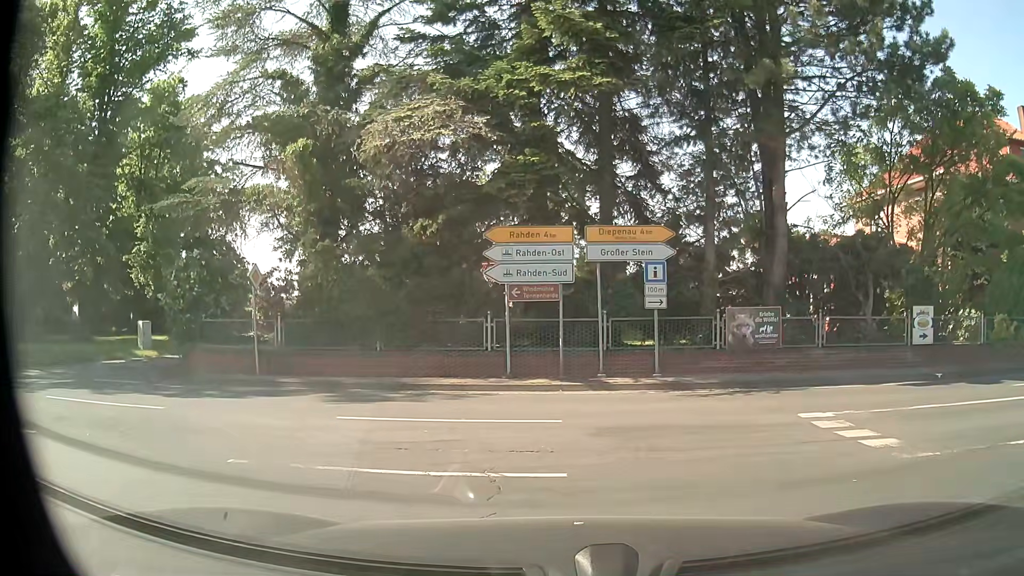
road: secondary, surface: asphalt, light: Day
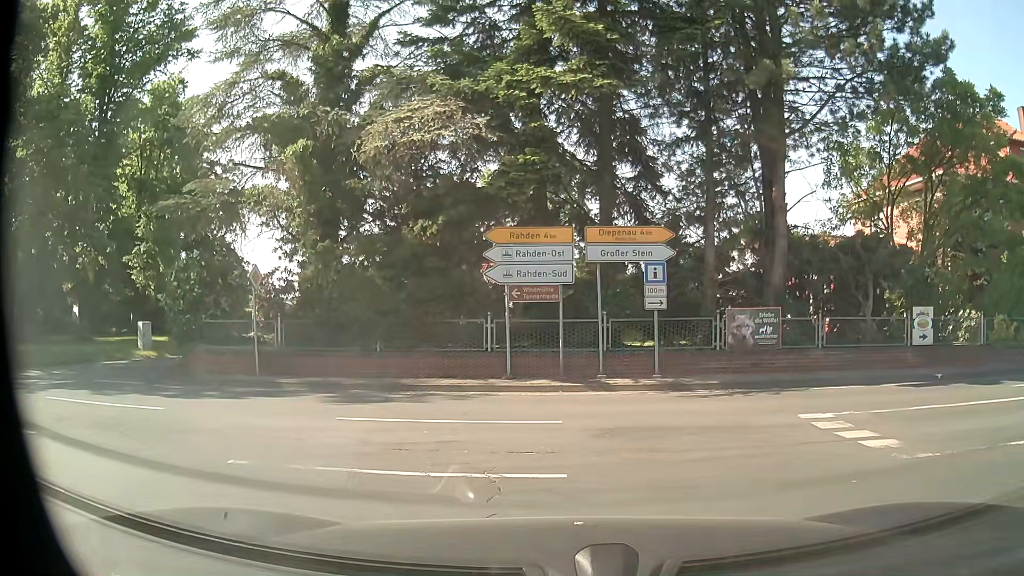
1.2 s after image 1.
(0.0, +0.1) m; 0°
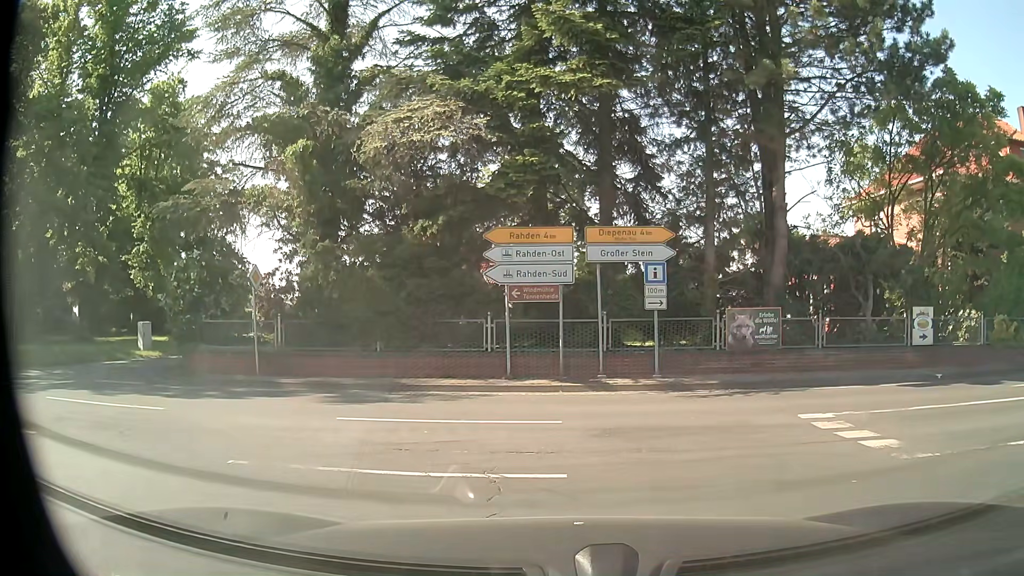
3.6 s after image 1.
(0.0, 0.0) m; 0°
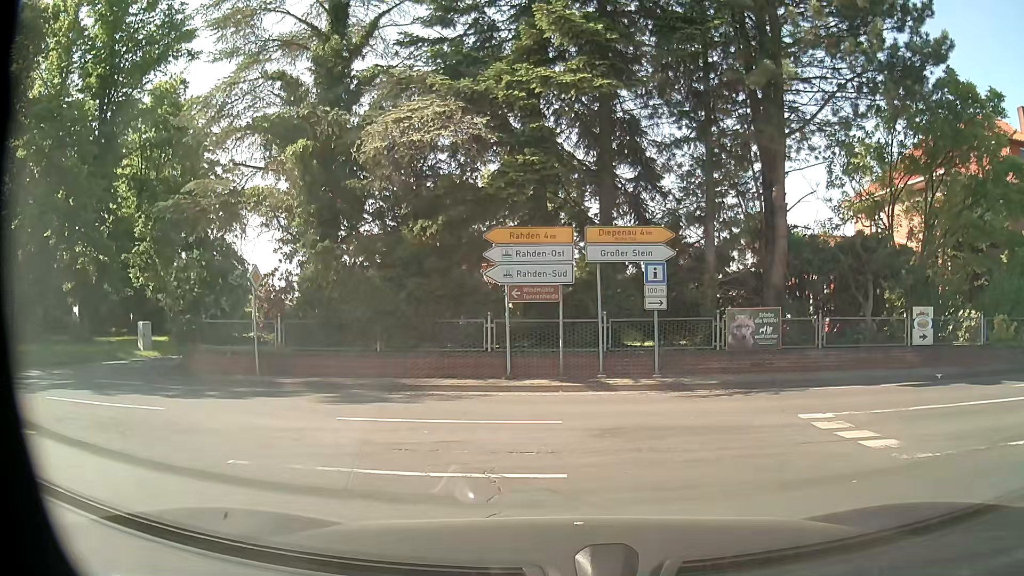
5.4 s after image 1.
(0.0, 0.0) m; 0°
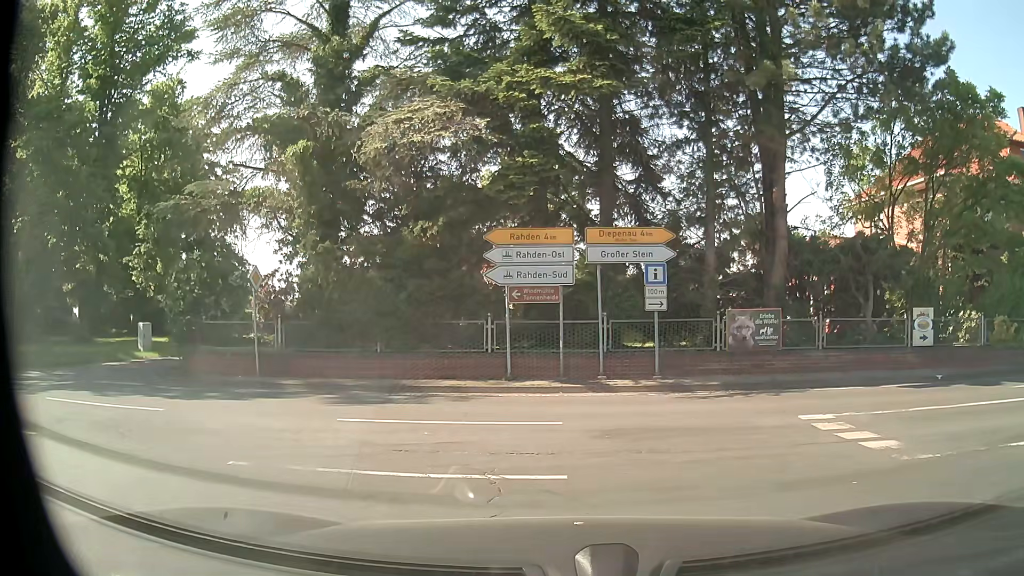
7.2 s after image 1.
(0.0, 0.0) m; 0°
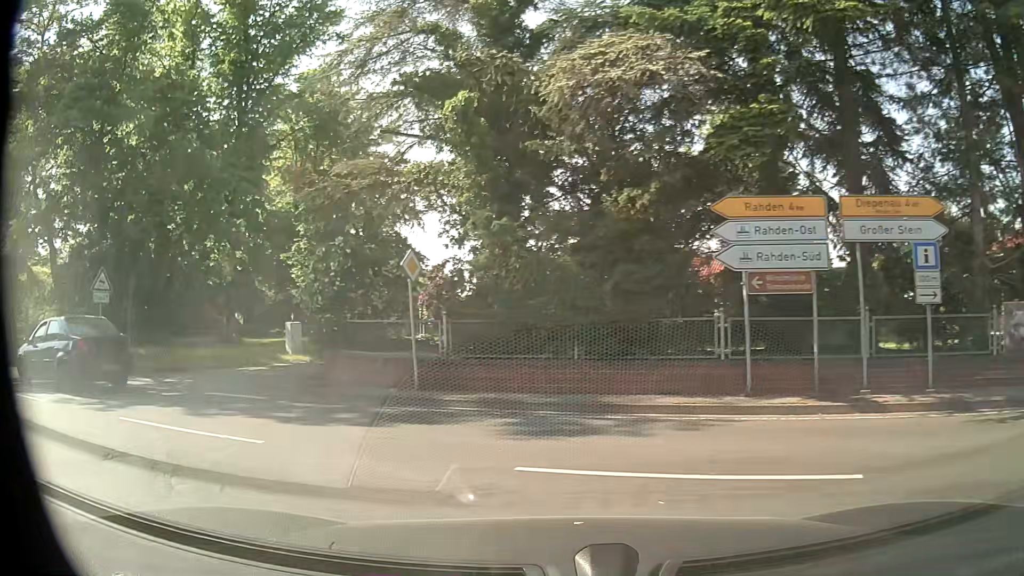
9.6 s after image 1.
(-0.4, +3.4) m; -15°
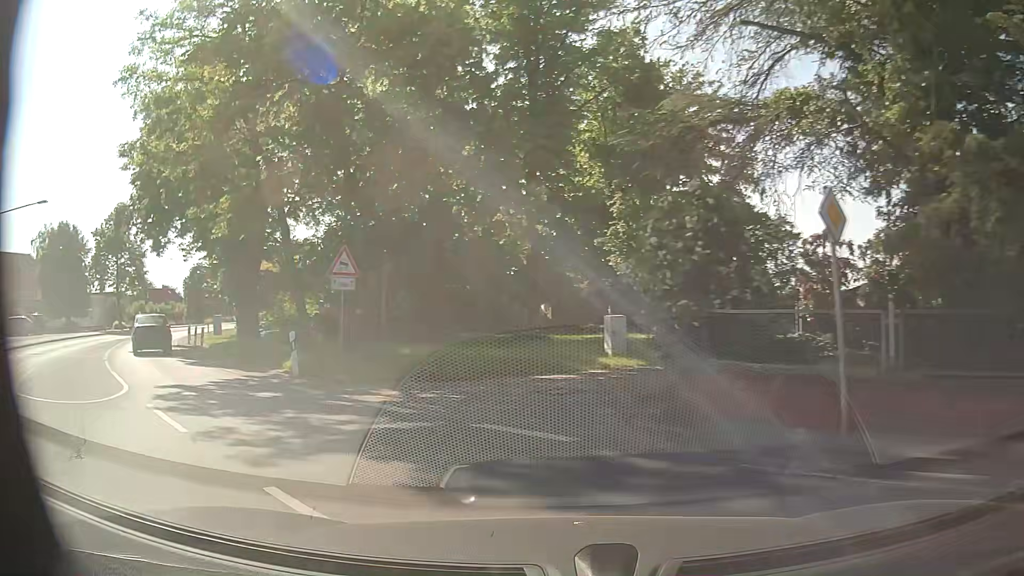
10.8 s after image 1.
(-1.4, +5.1) m; -27°
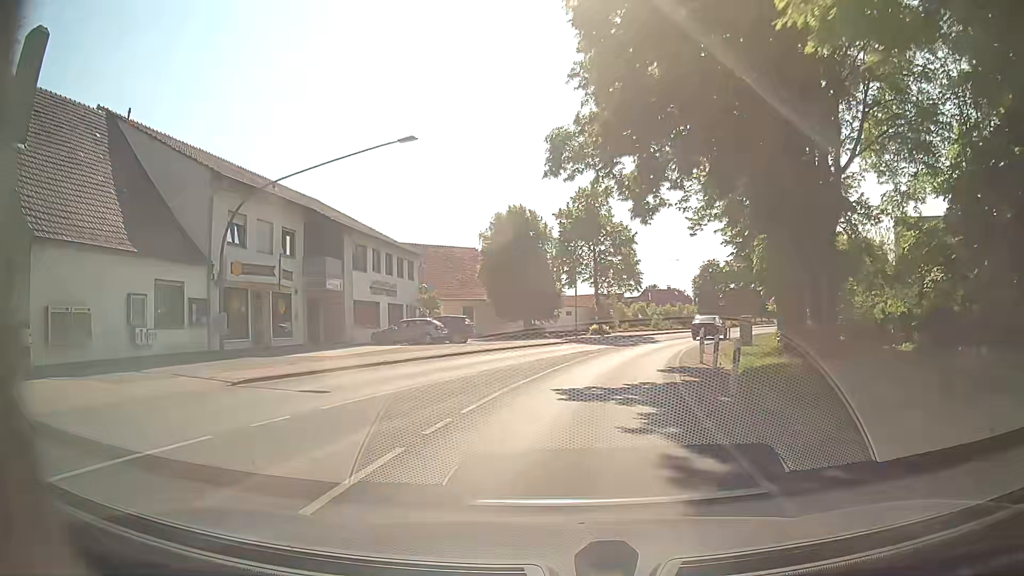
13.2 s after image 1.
(-7.4, +14.7) m; -44°
(0, +10) (+1, +20) (+3, +30) (+6, +39) (+10, +48) (+15, +57) (+21, +65) (+27, +73) (+34, +80) (+41, +87) m
